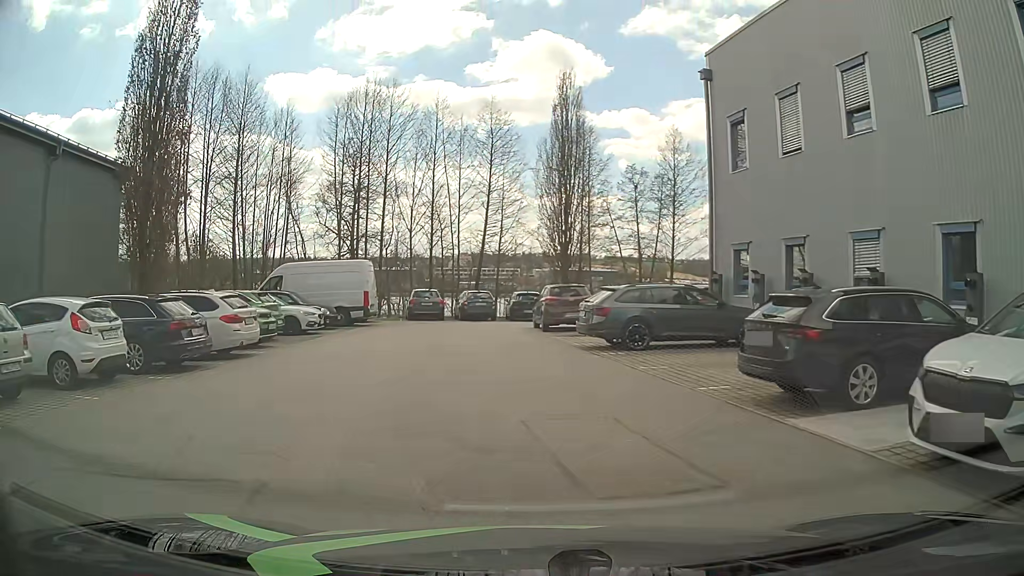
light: Day
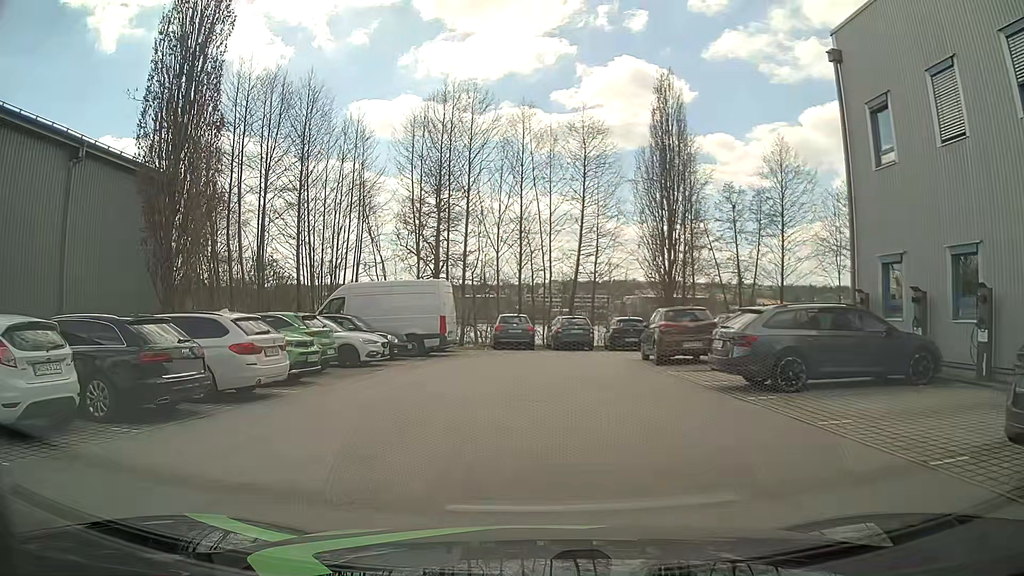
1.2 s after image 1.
(-0.3, +3.9) m; -7°
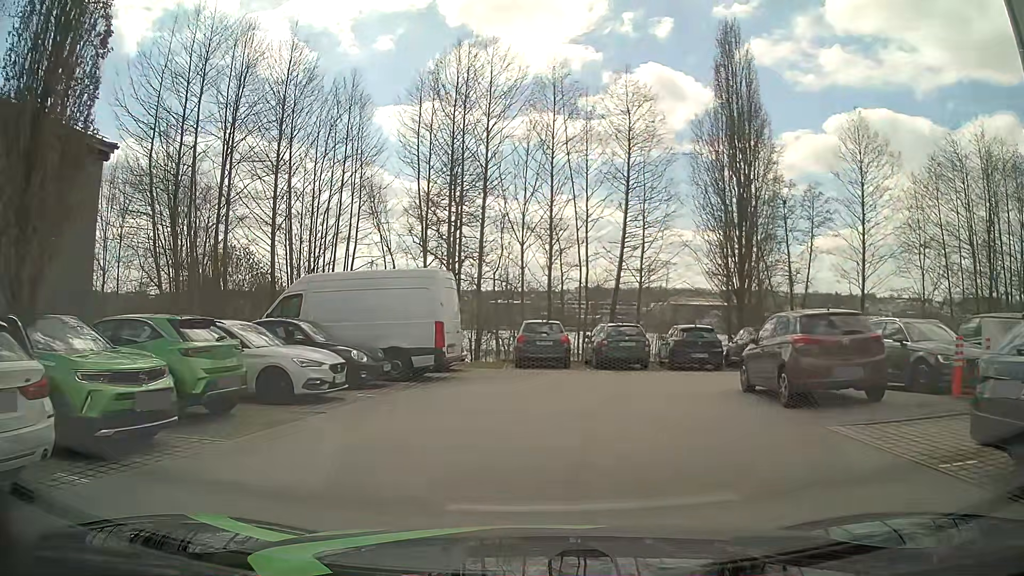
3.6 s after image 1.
(-0.3, +7.2) m; -2°
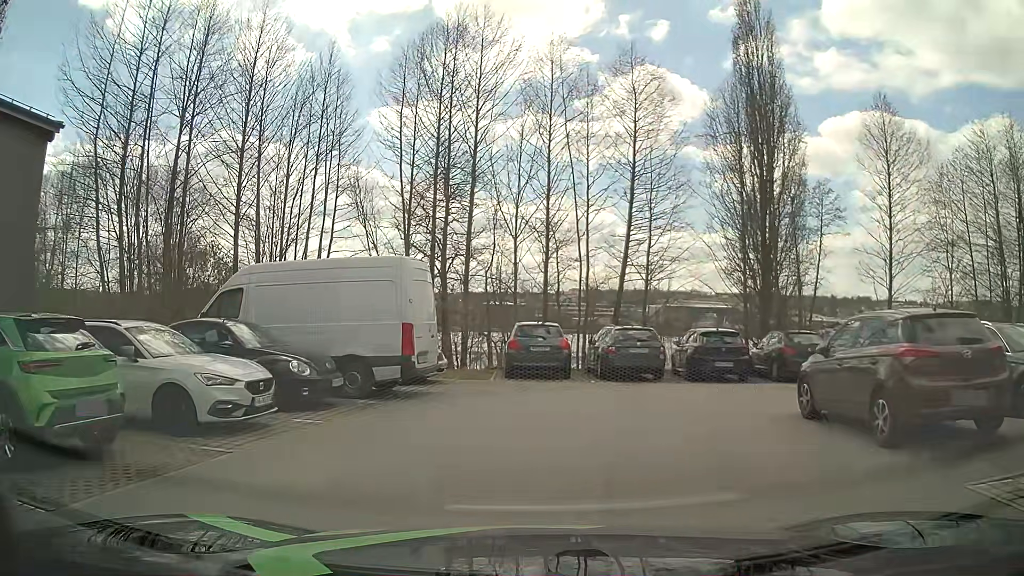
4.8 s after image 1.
(0.0, +3.3) m; 0°
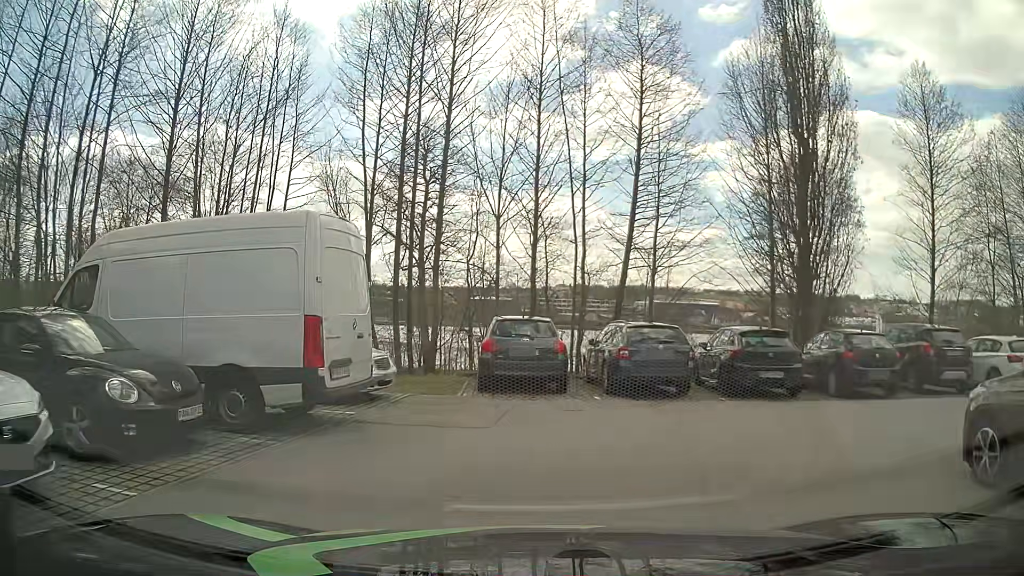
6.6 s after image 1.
(+0.1, +4.6) m; +3°
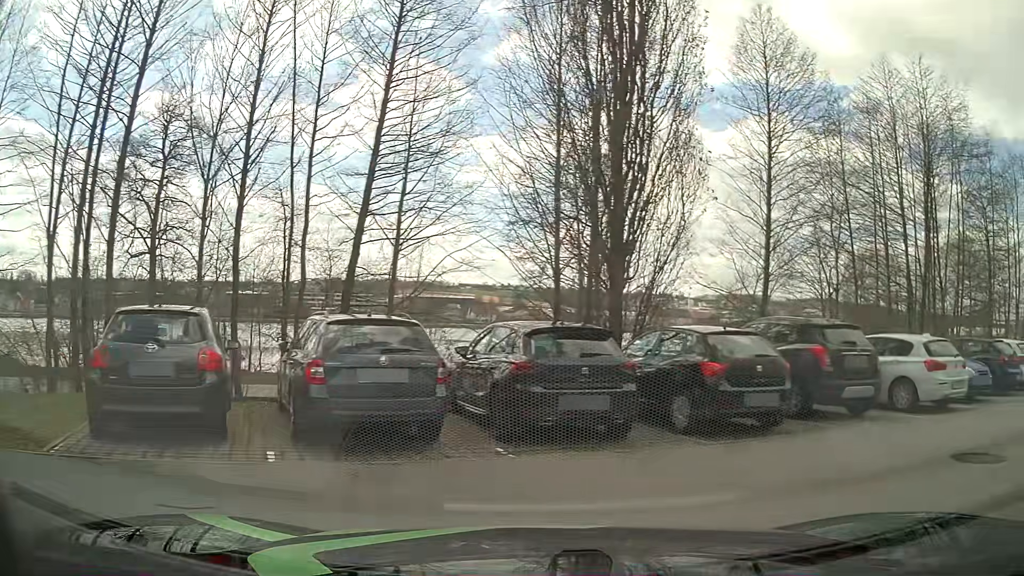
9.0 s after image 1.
(+0.5, +5.8) m; +21°
